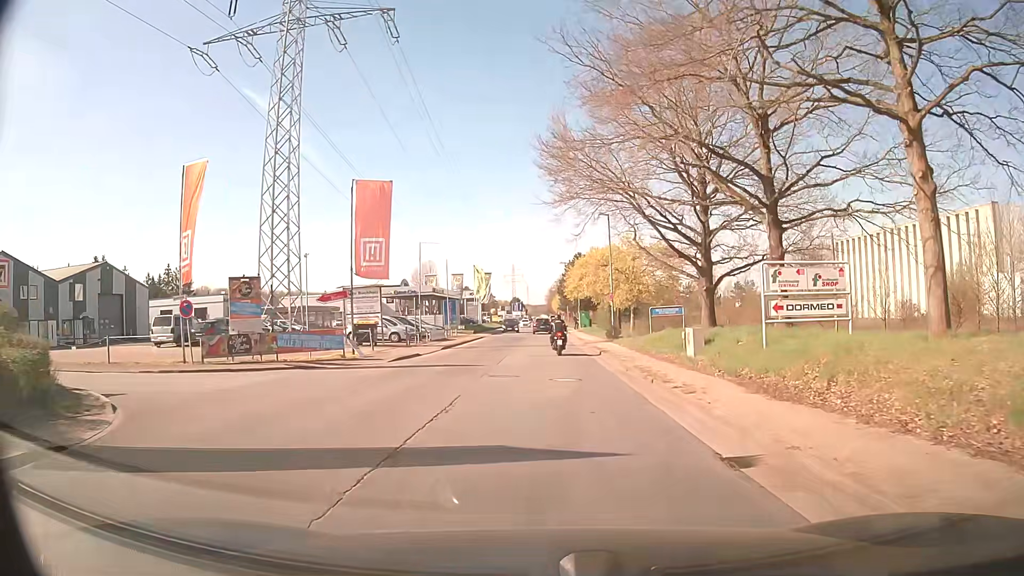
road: residential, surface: asphalt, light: Day
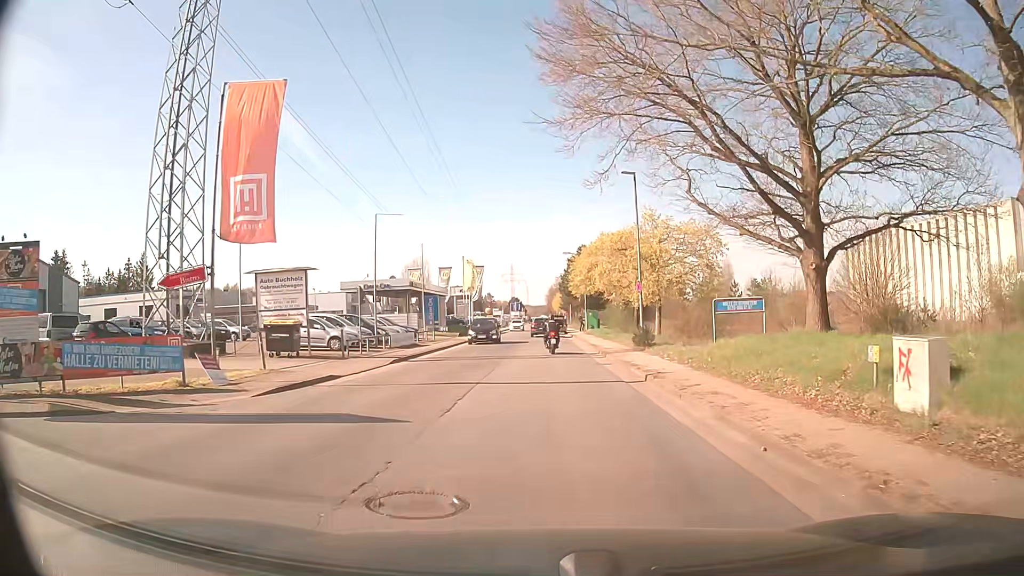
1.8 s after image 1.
(-0.2, +11.7) m; -2°
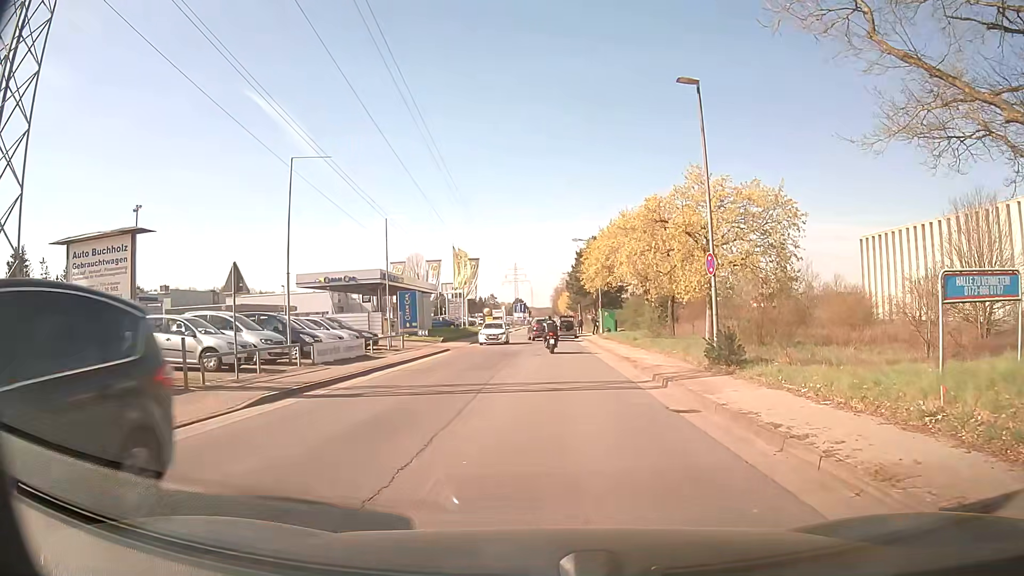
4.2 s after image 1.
(+0.2, +11.7) m; 0°
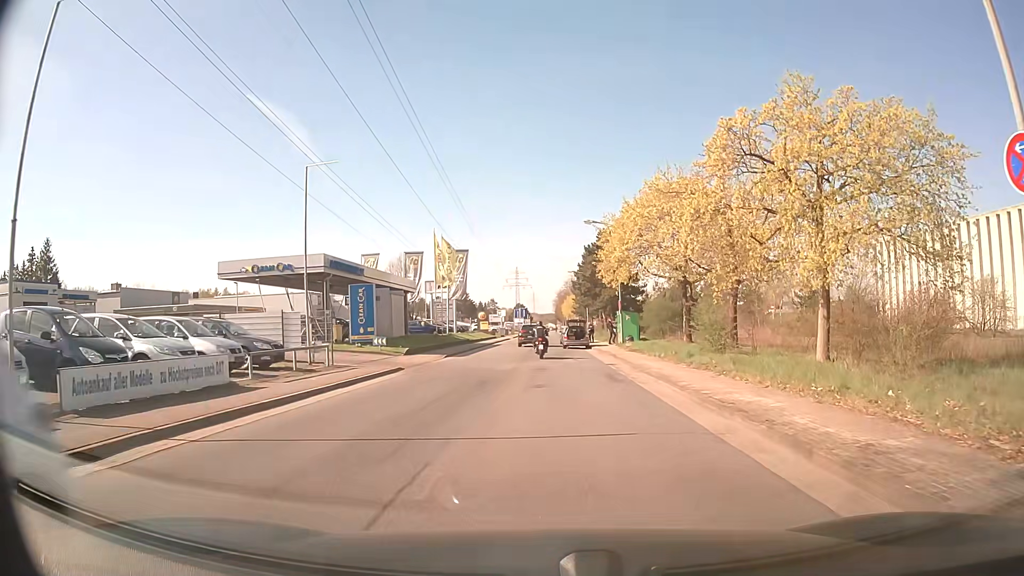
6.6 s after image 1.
(0.0, +12.8) m; 0°
